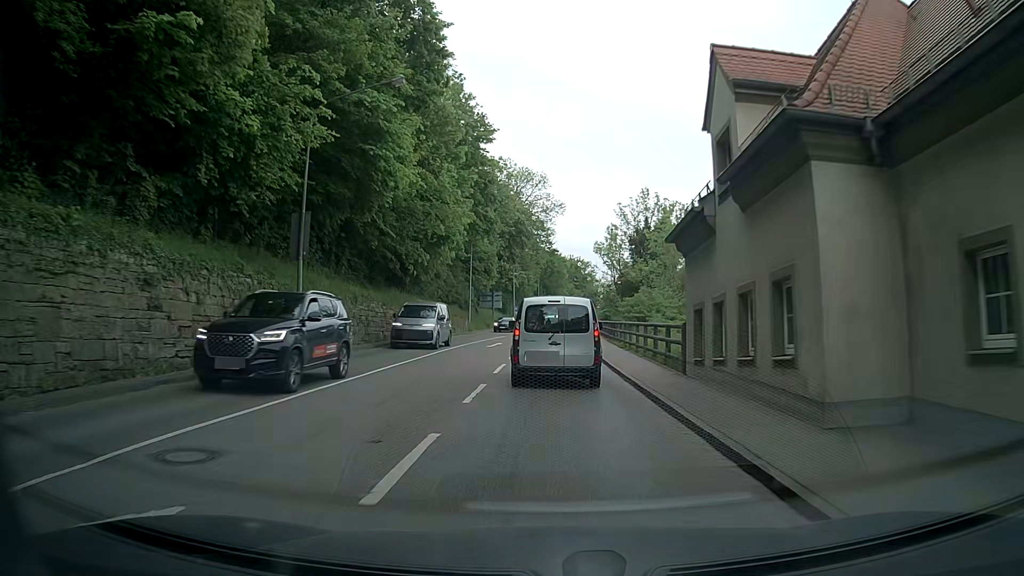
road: secondary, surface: asphalt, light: Day
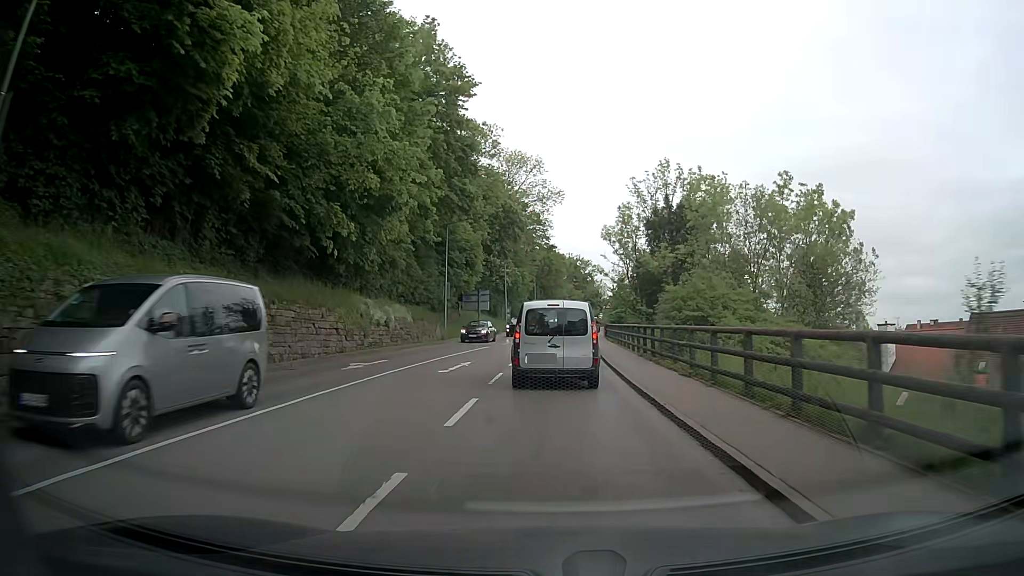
(+0.1, +13.8) m; +1°
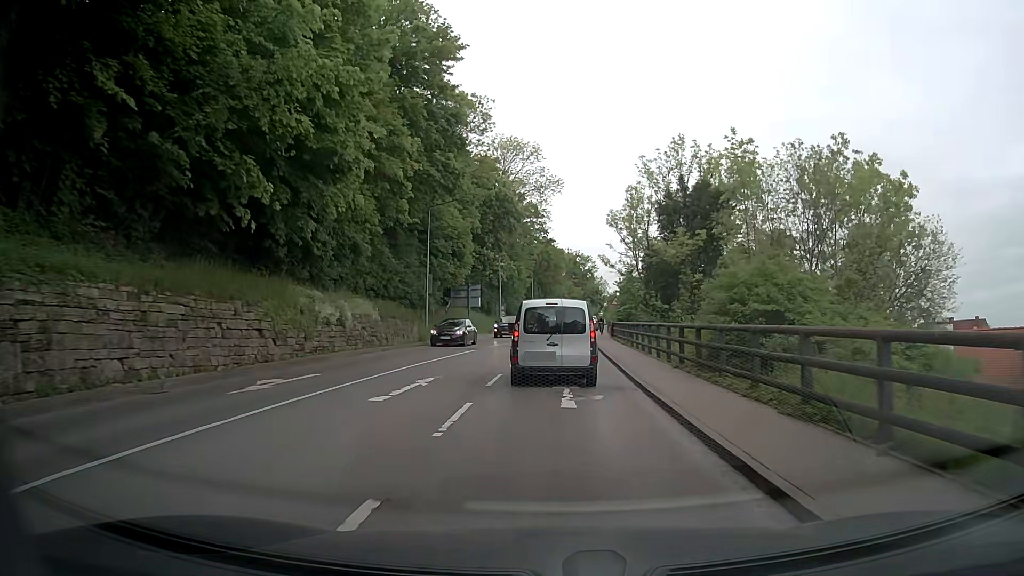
(0.0, +7.0) m; 0°
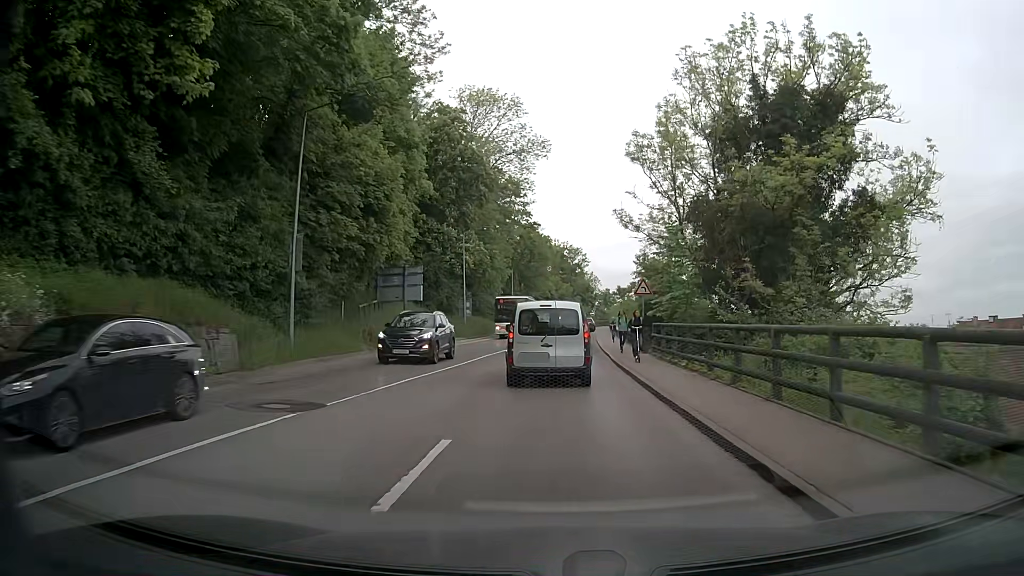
(+0.1, +21.1) m; +1°
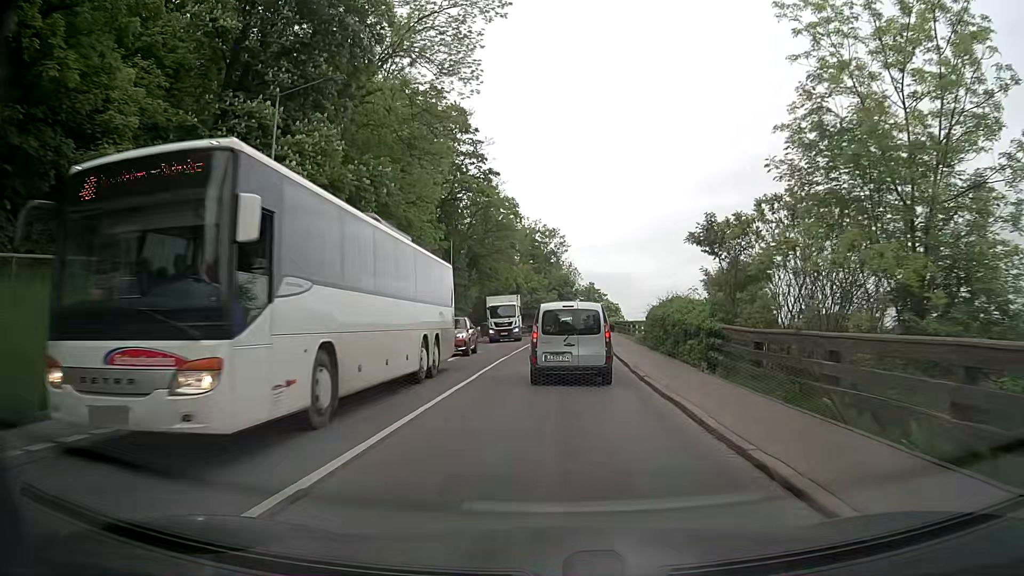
(+0.7, +35.6) m; +3°
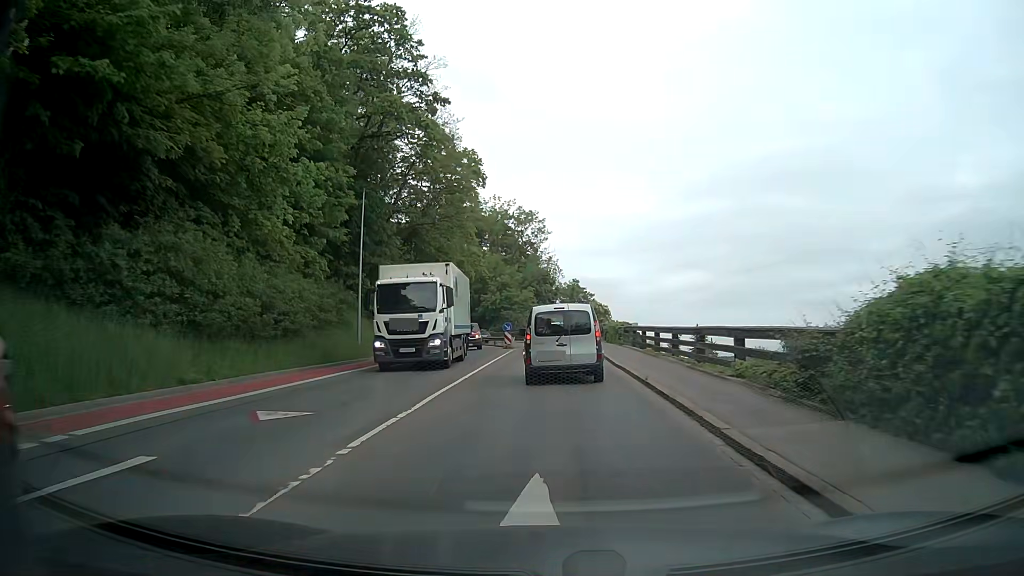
(+0.3, +21.8) m; +1°
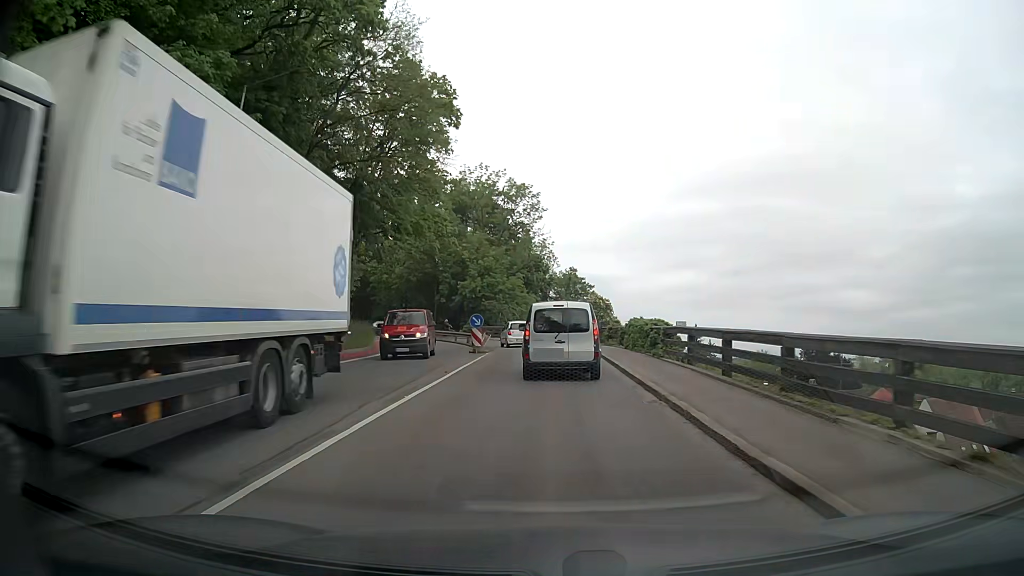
(+0.2, +14.6) m; +1°
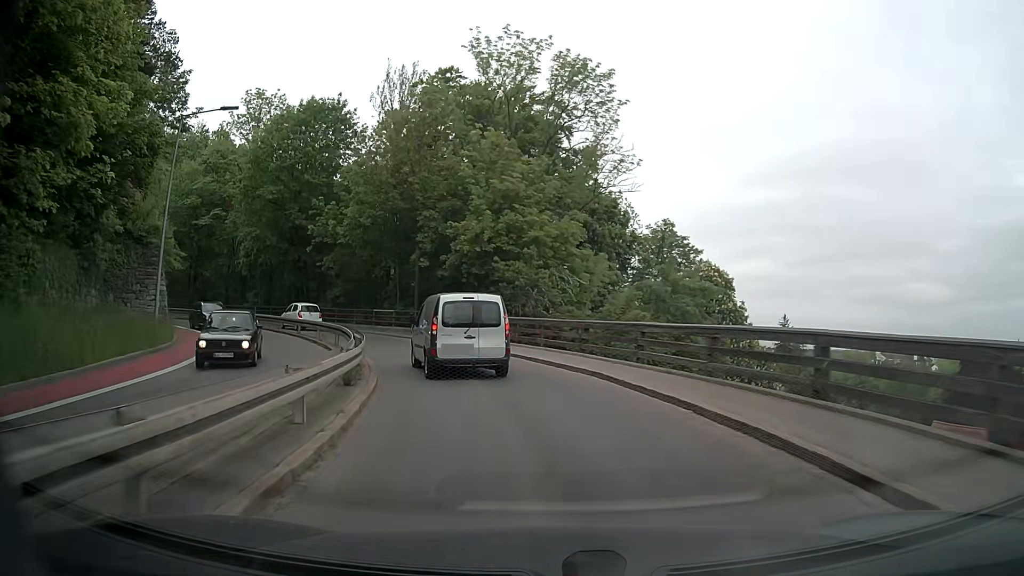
(-0.5, +35.0) m; -5°
(-1, +10) (-3, +20) (-7, +29) (-13, +37) (-20, +44) (-28, +50) (-37, +54) (-47, +56) (-57, +57) (-67, +56) m
